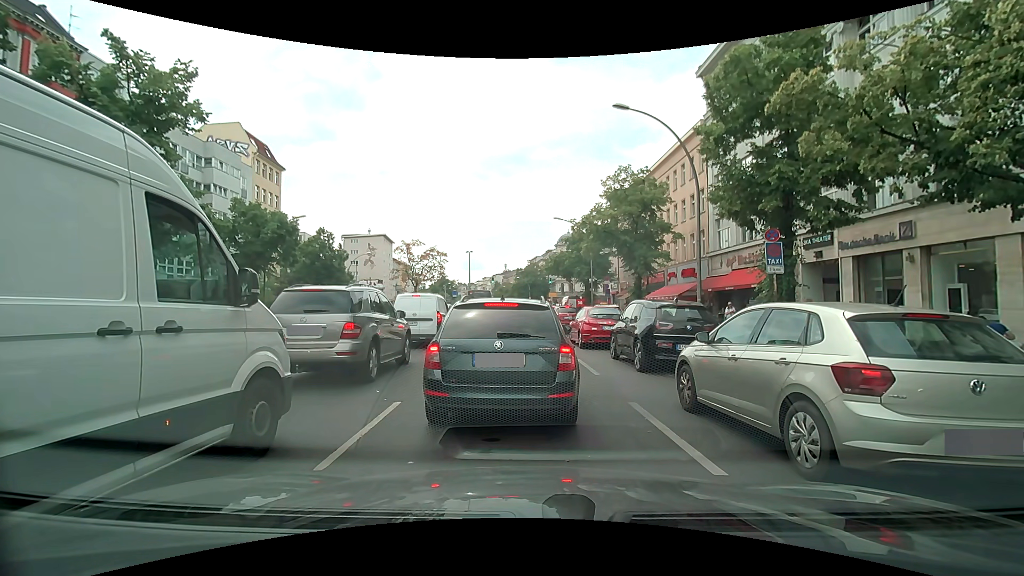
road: primary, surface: asphalt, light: Day
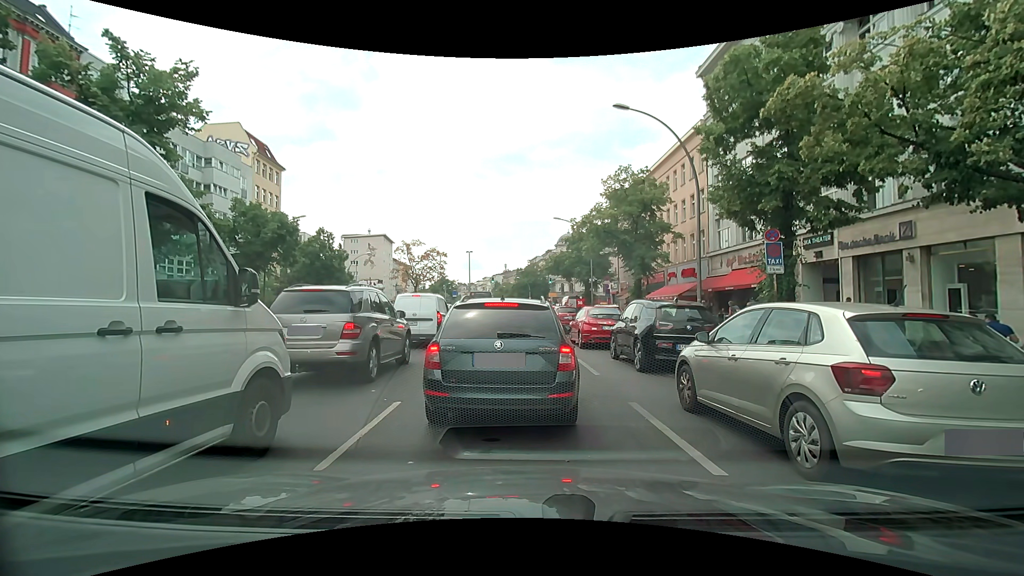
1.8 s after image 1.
(0.0, 0.0) m; 0°
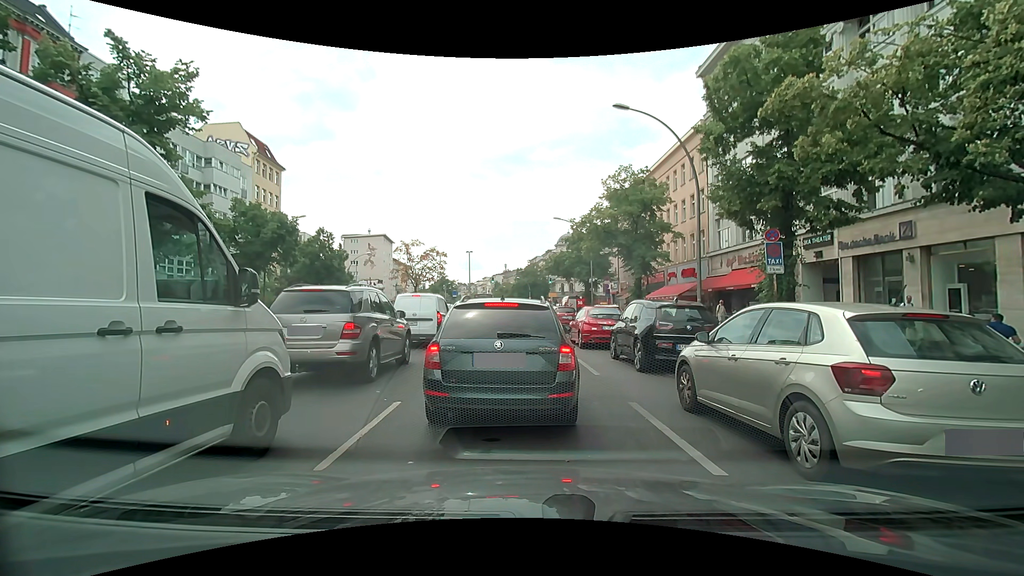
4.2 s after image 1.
(0.0, 0.0) m; 0°
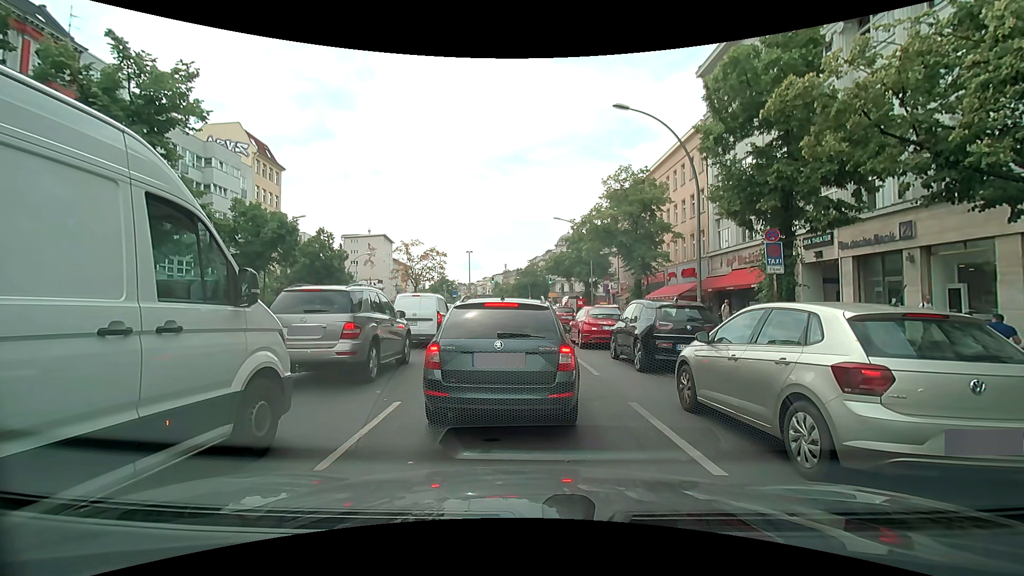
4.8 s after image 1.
(0.0, 0.0) m; 0°
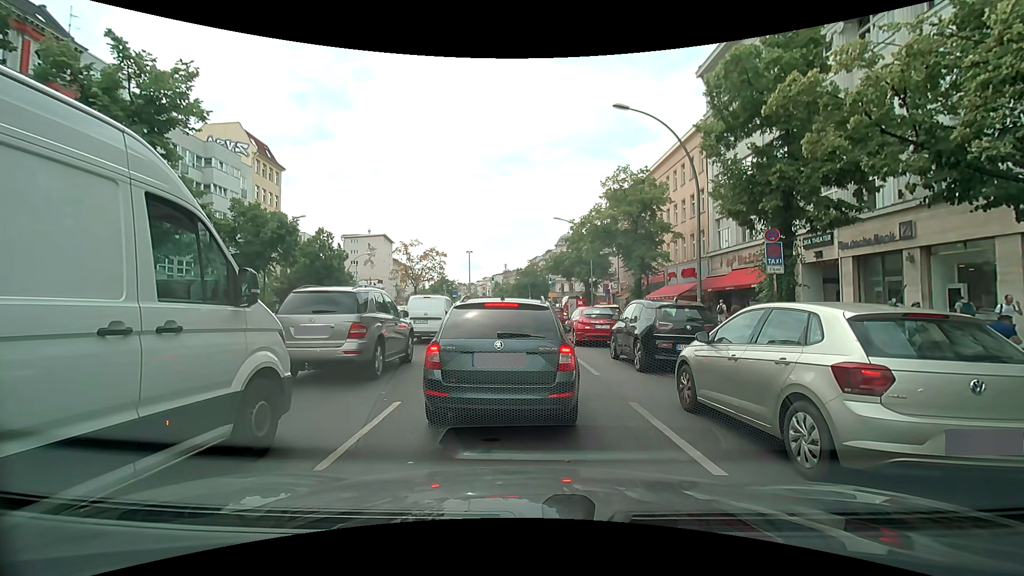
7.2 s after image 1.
(0.0, 0.0) m; 0°
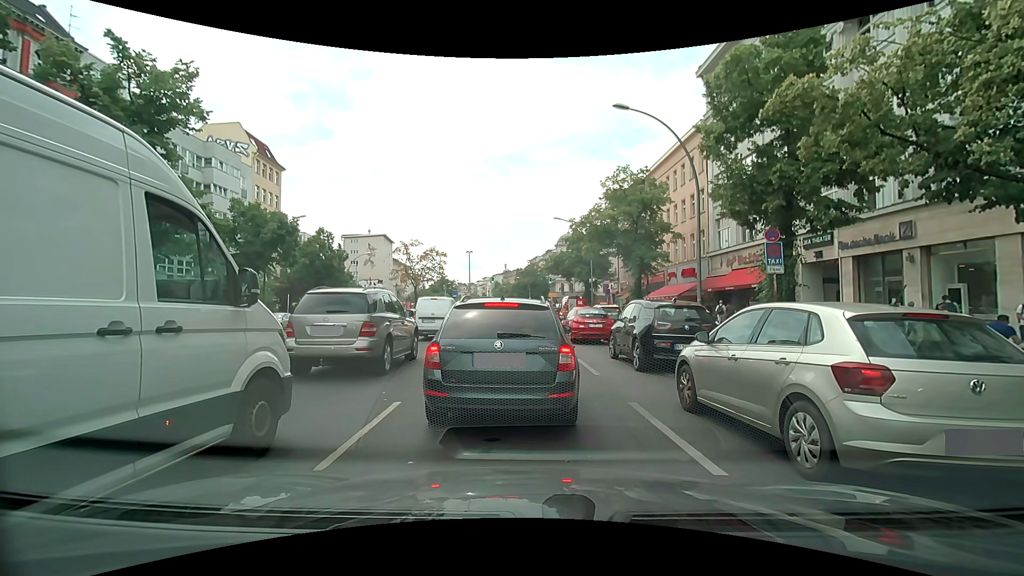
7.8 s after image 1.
(0.0, 0.0) m; 0°
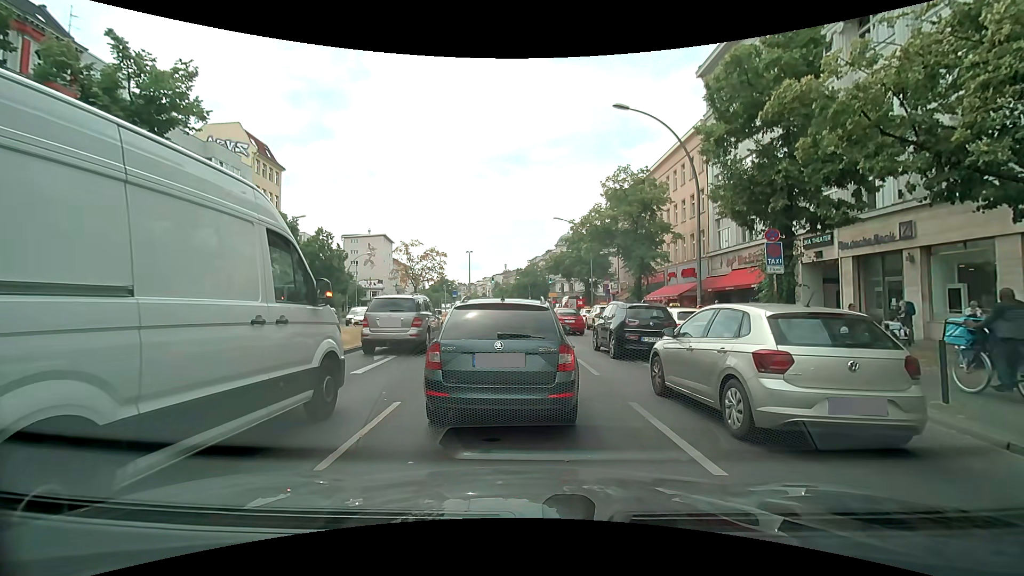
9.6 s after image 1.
(0.0, 0.0) m; 0°
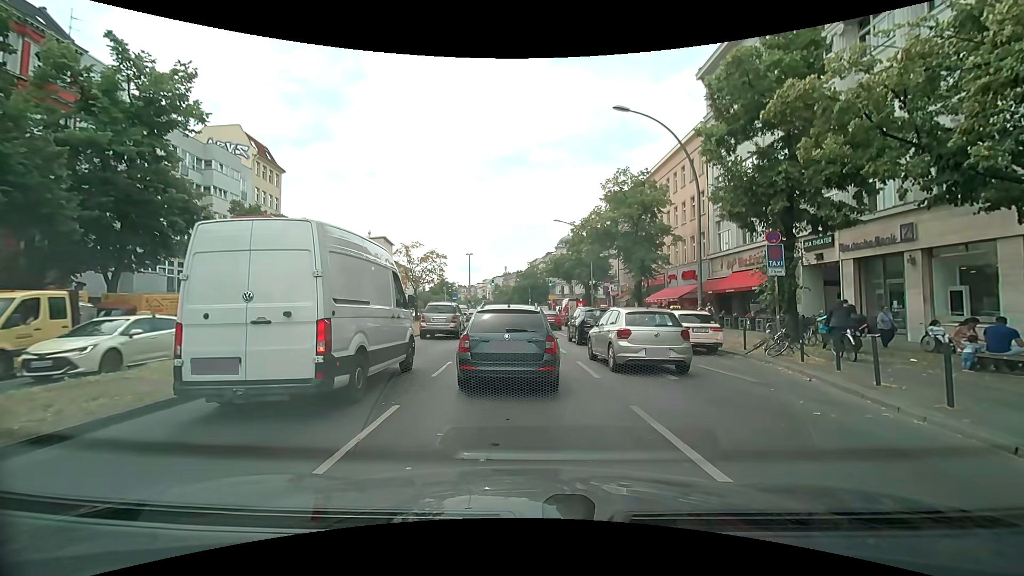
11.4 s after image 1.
(0.0, +0.1) m; 0°
